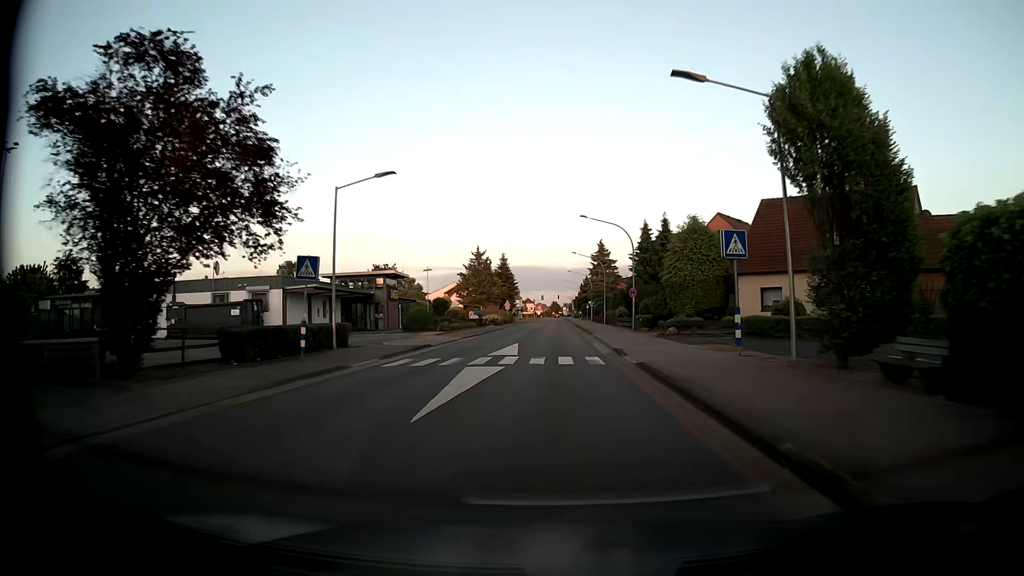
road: tertiary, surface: asphalt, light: Day
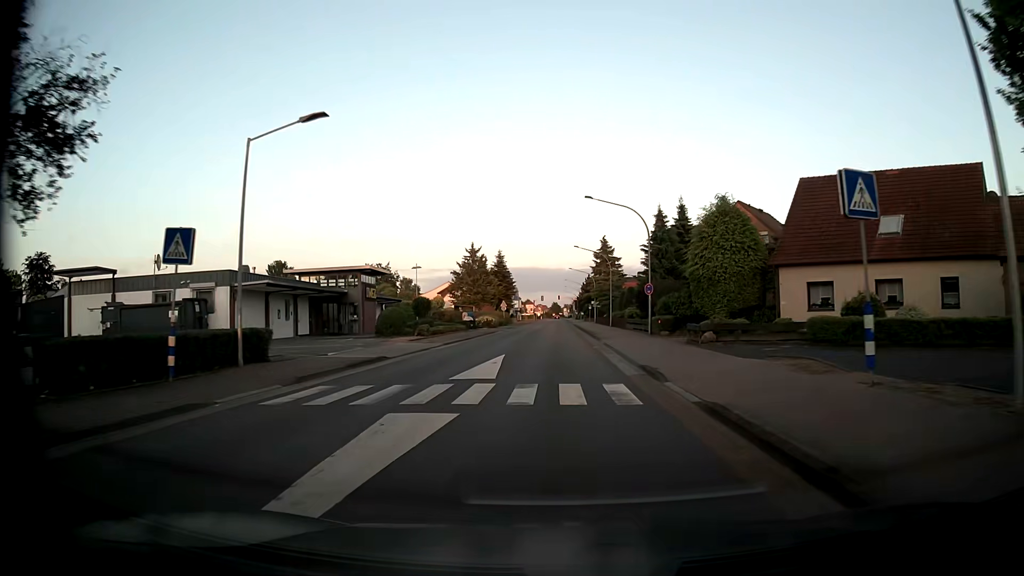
(0.0, +8.0) m; 0°
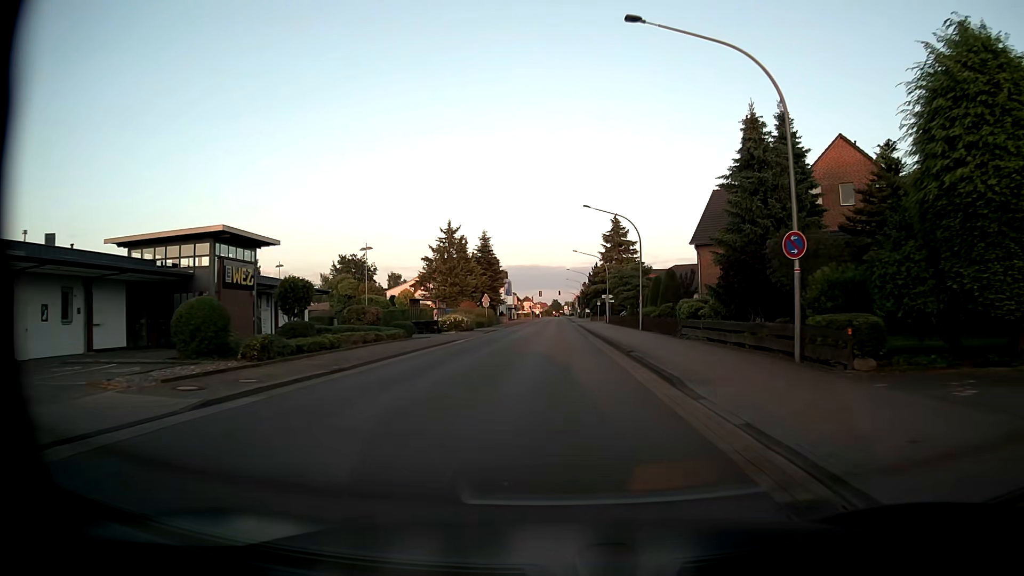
(+0.1, +23.9) m; 0°
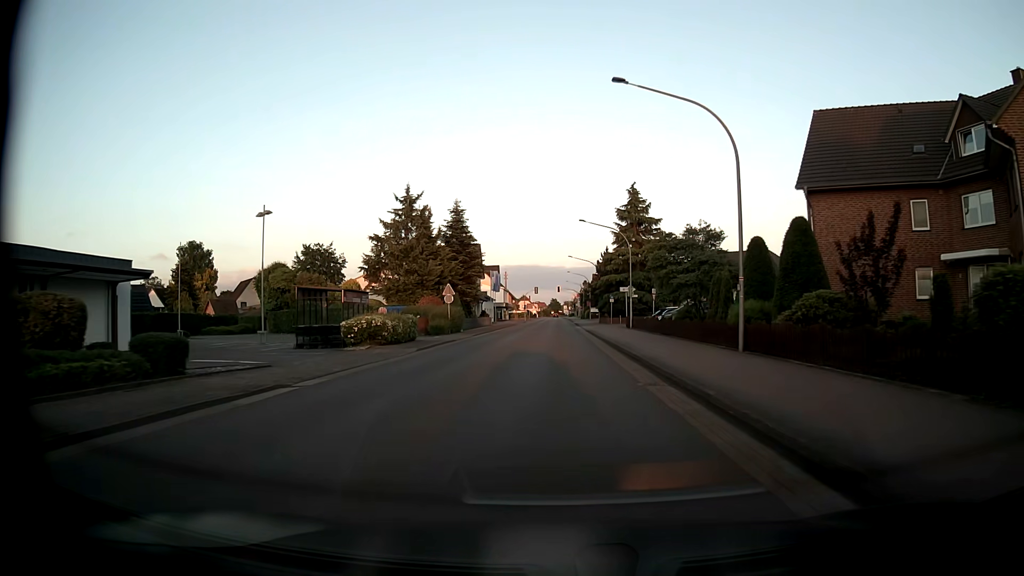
(0.0, +23.8) m; 0°
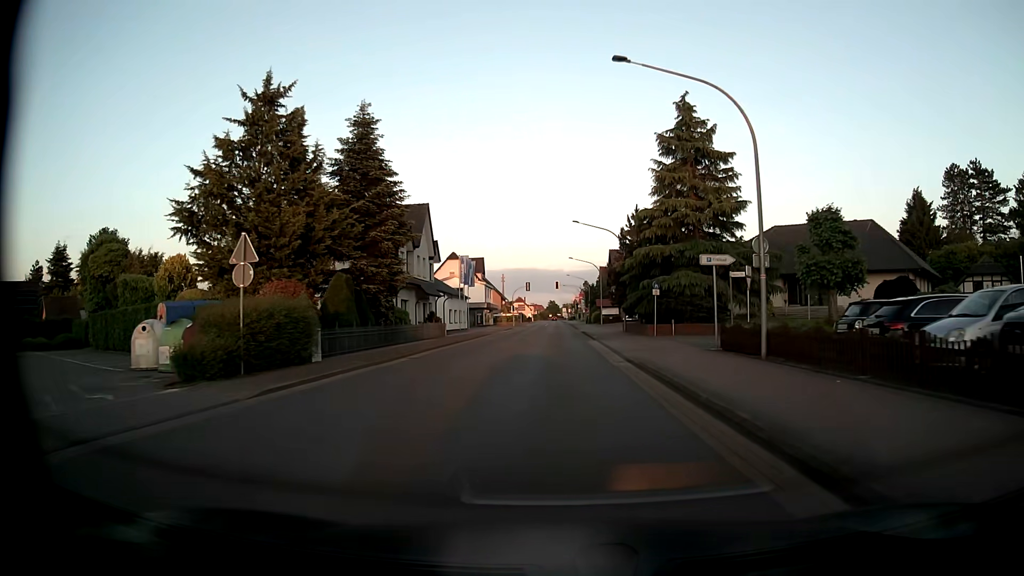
(+0.1, +31.8) m; 0°
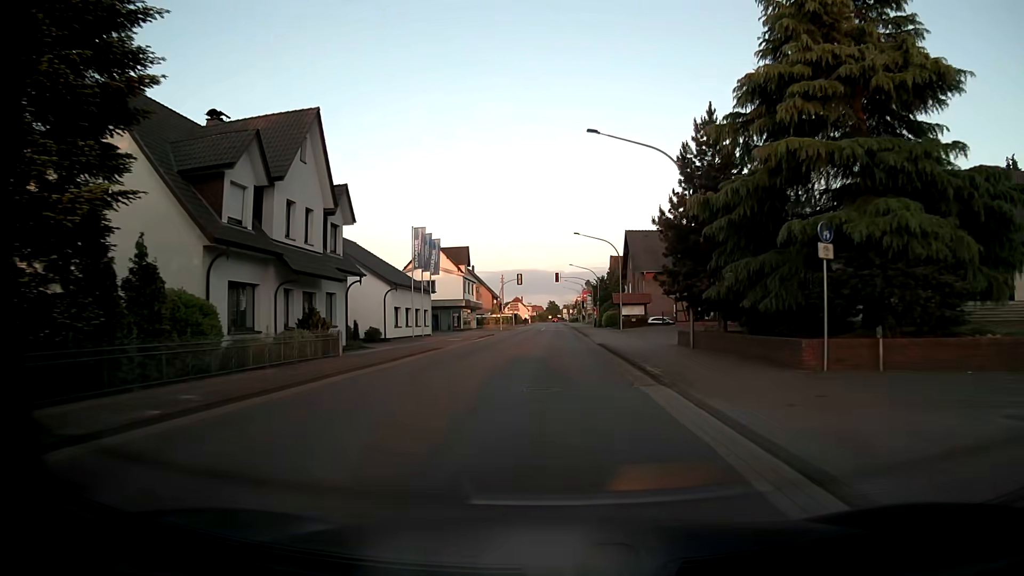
(0.0, +23.8) m; 0°
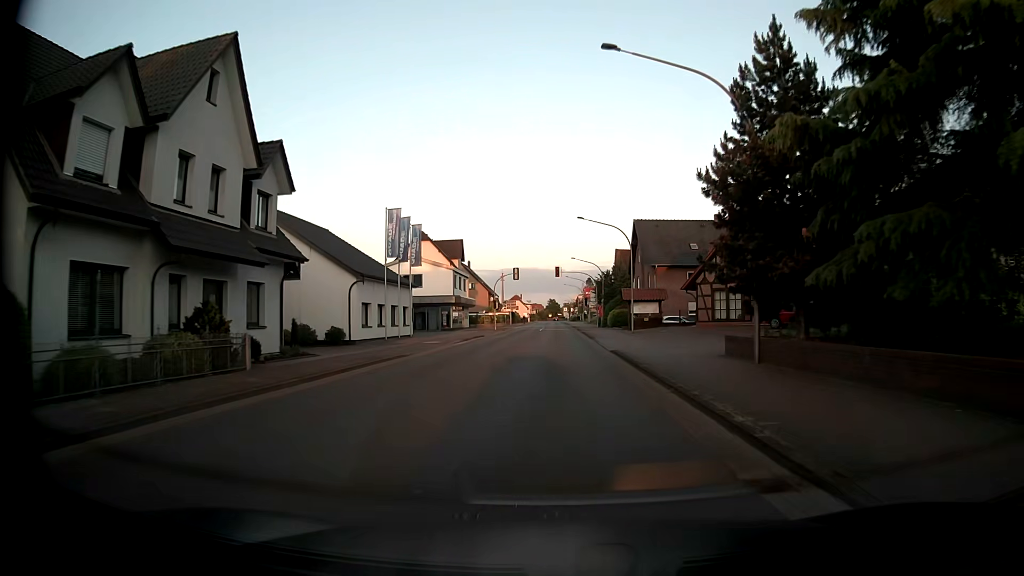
(0.0, +7.9) m; 0°
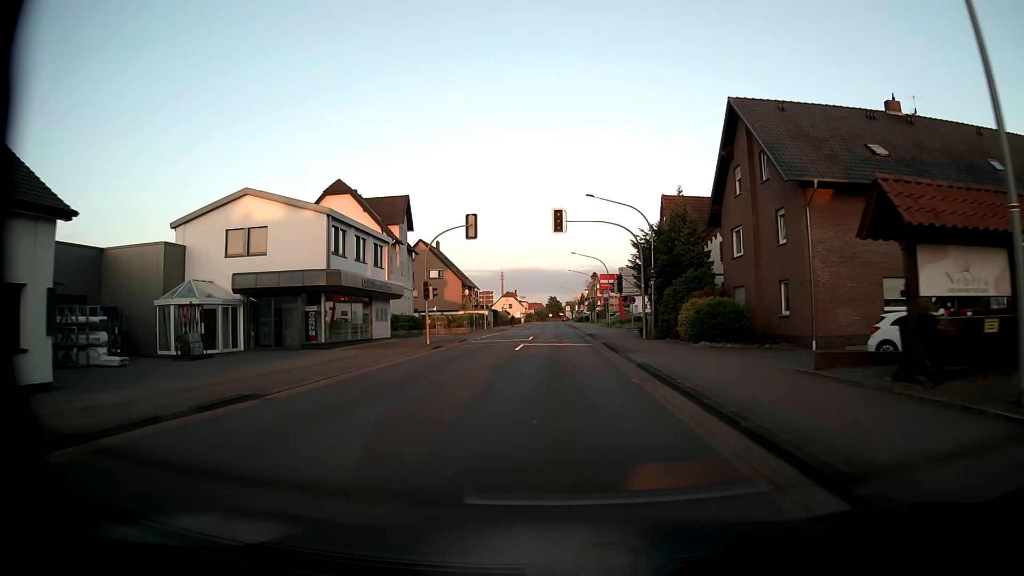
(-0.3, +39.6) m; 0°
(0, +10) (0, +20) (0, +30) (0, +40) (0, +50) (0, +60) (0, +70) (0, +80) (0, +90) (0, +100) m
